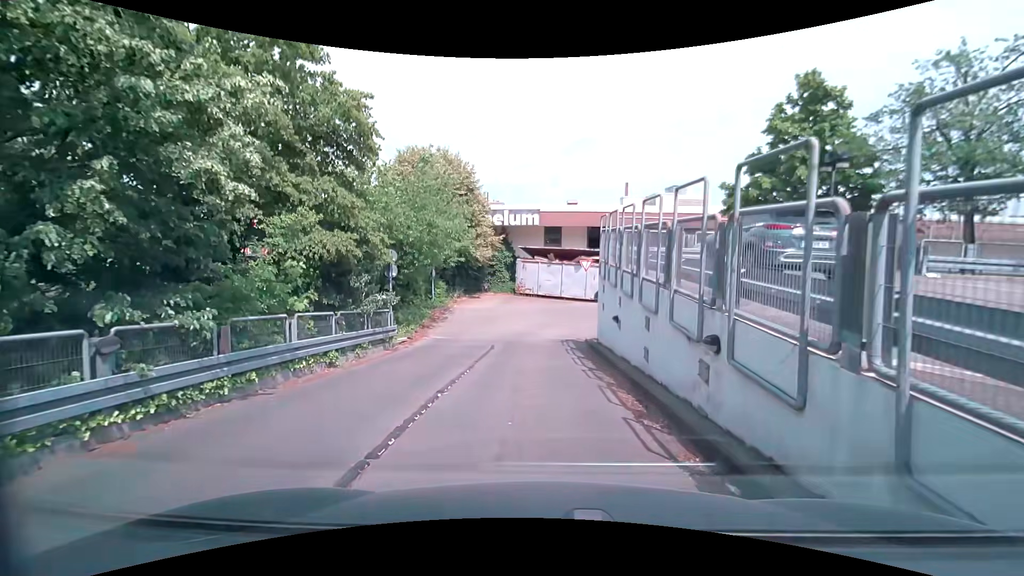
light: Day
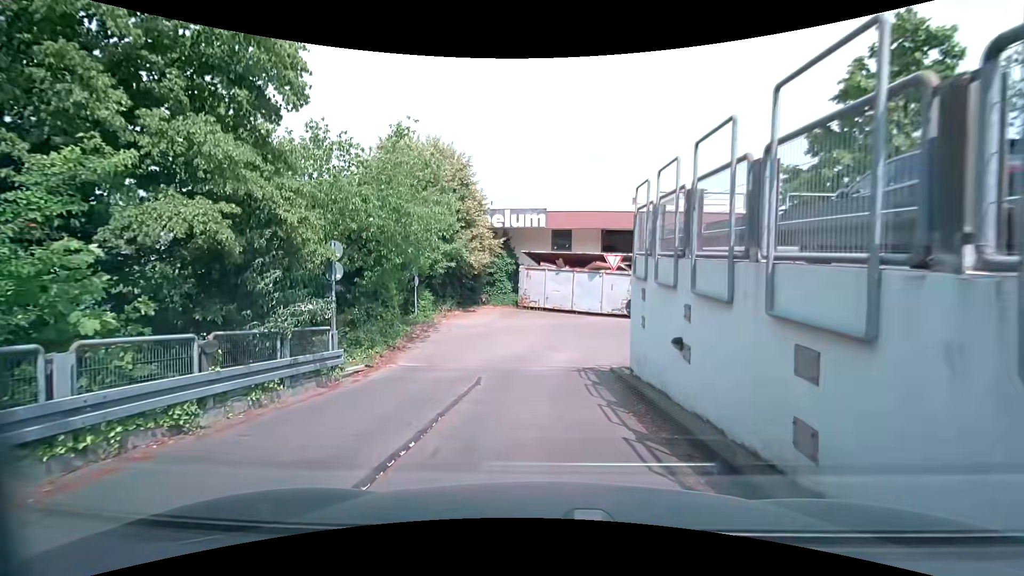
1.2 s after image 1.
(0.0, +4.8) m; -2°
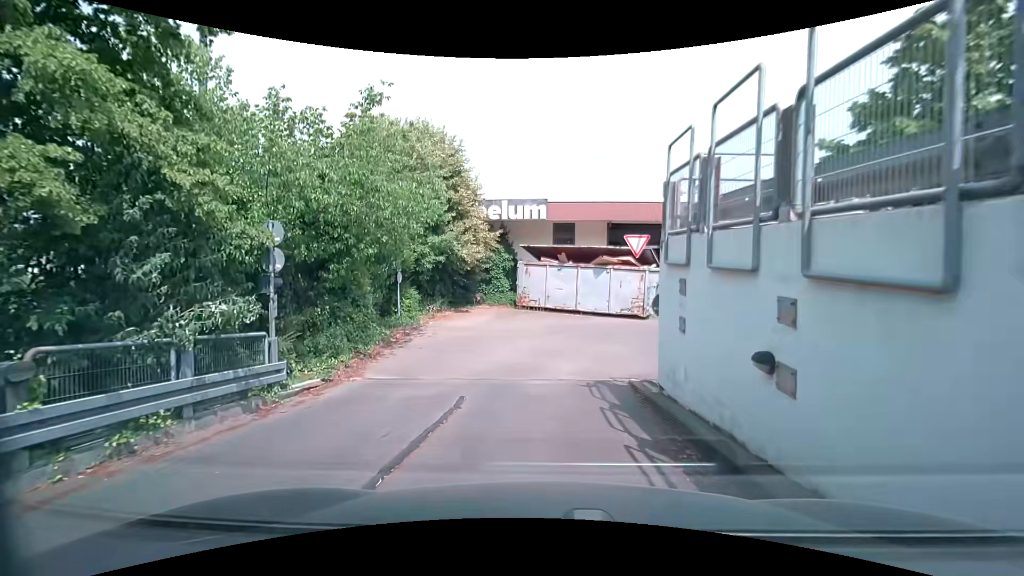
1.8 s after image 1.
(+0.1, +2.5) m; +1°
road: service
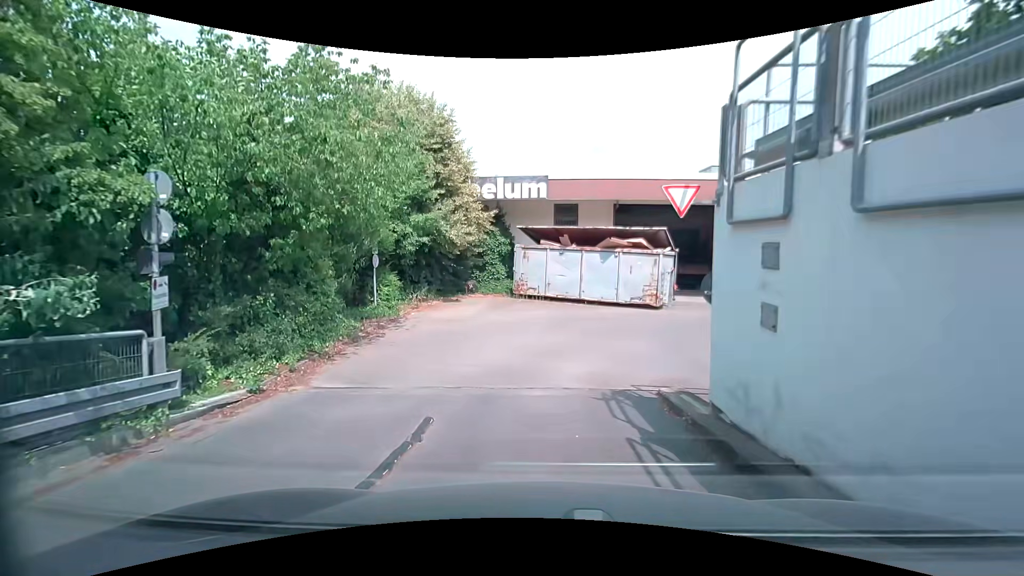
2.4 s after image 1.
(0.0, +2.5) m; 0°
